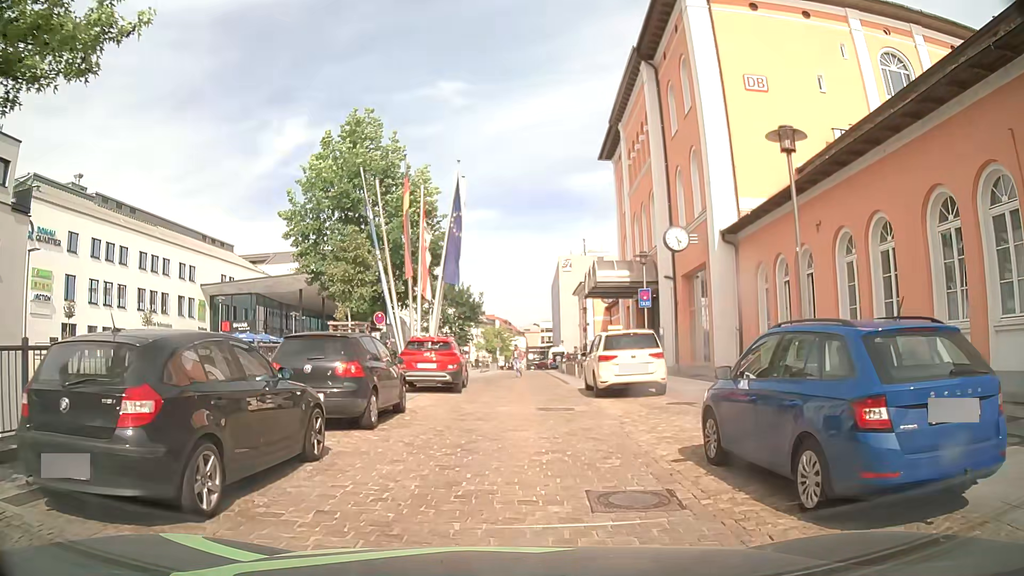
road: residential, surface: sett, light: Day
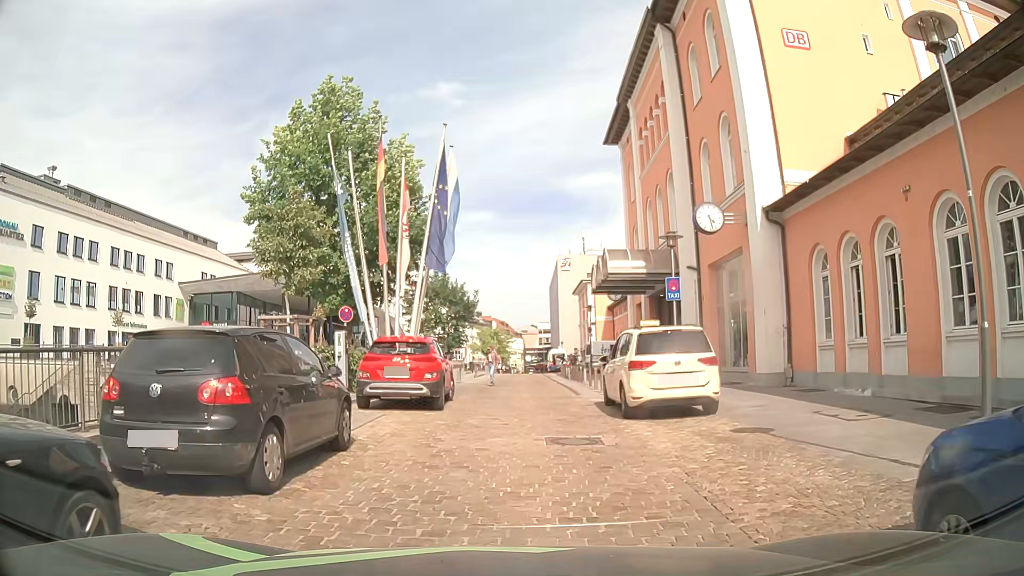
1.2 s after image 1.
(+0.1, +4.5) m; 0°
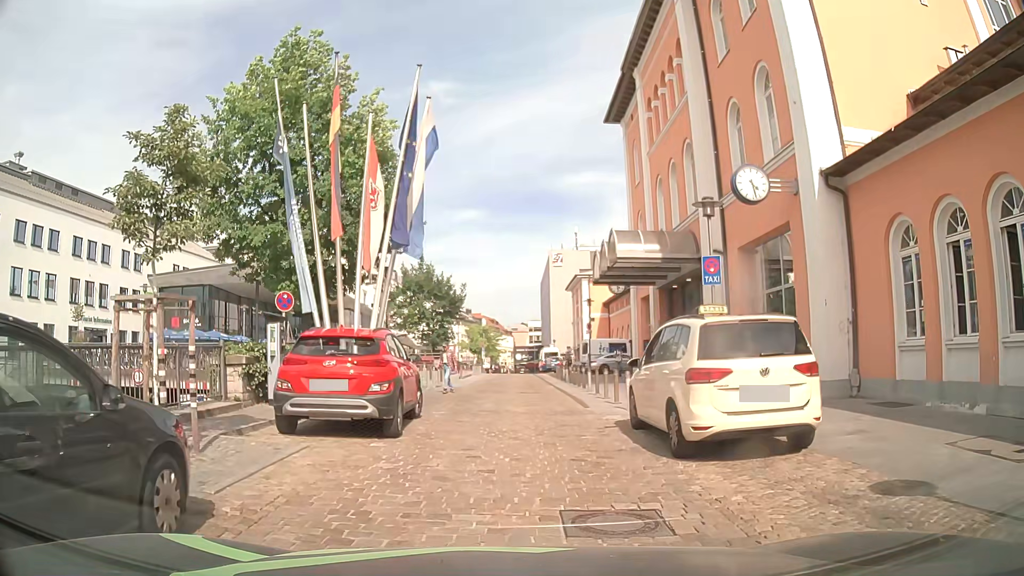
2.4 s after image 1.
(+0.1, +4.5) m; +1°
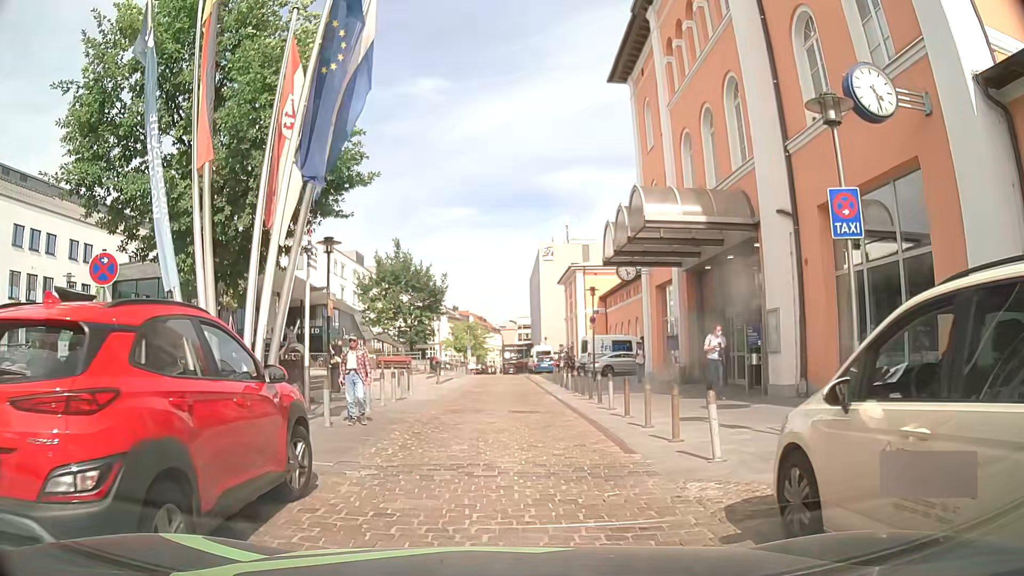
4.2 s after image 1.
(0.0, +6.6) m; +3°
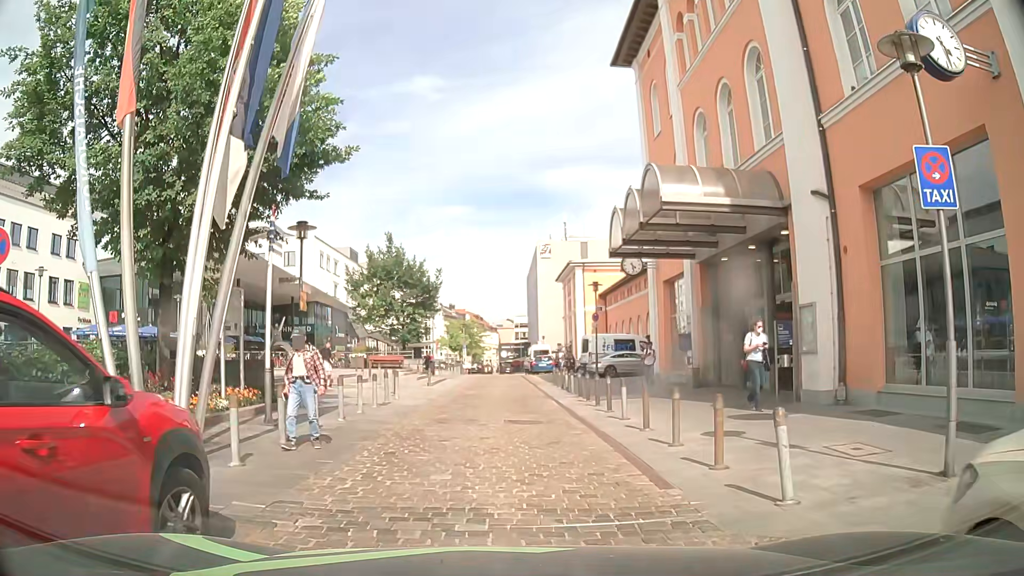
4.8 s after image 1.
(-0.1, +2.1) m; -1°
